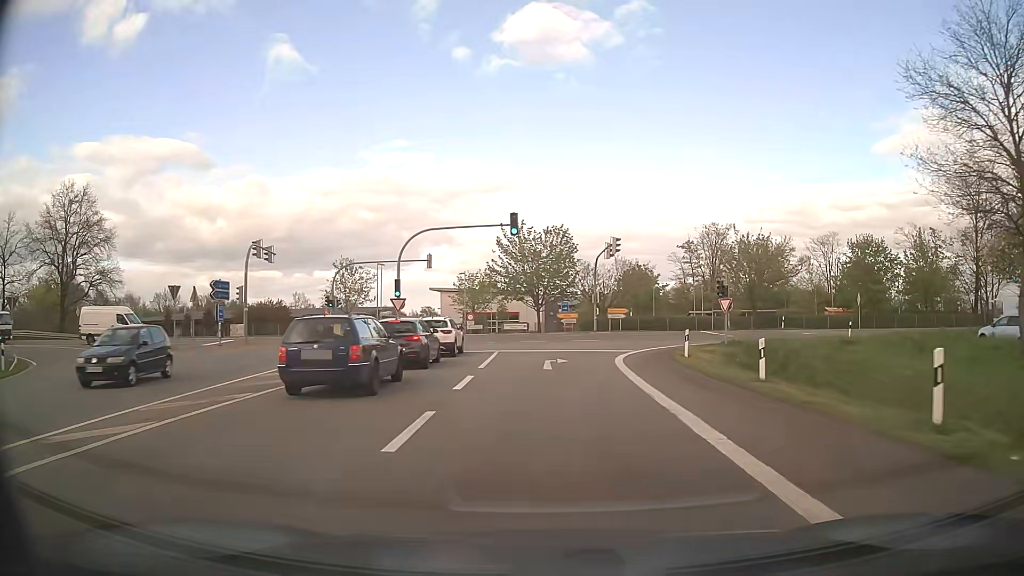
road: motorway_link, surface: asphalt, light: Day
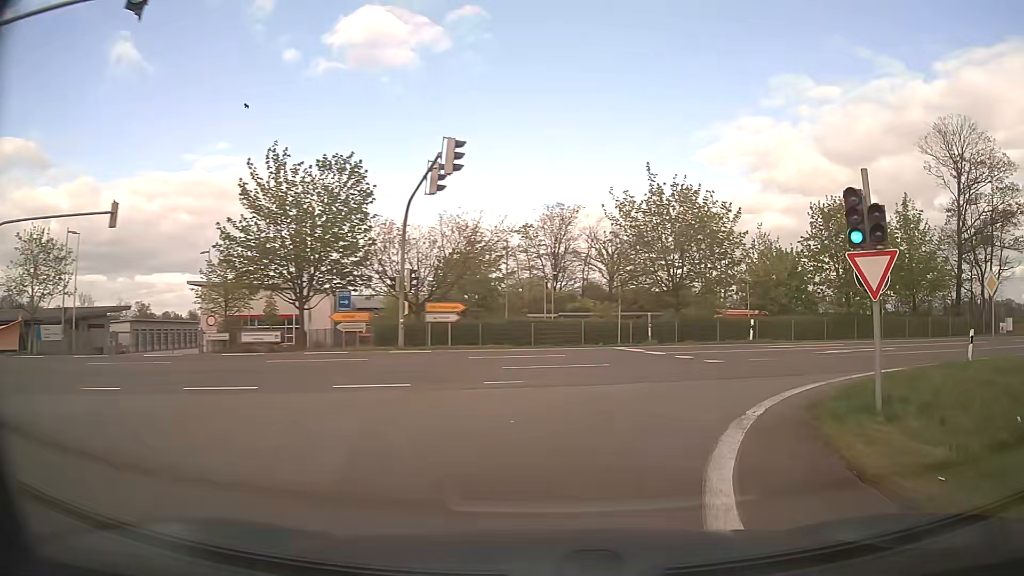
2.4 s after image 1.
(+1.9, +25.9) m; +16°
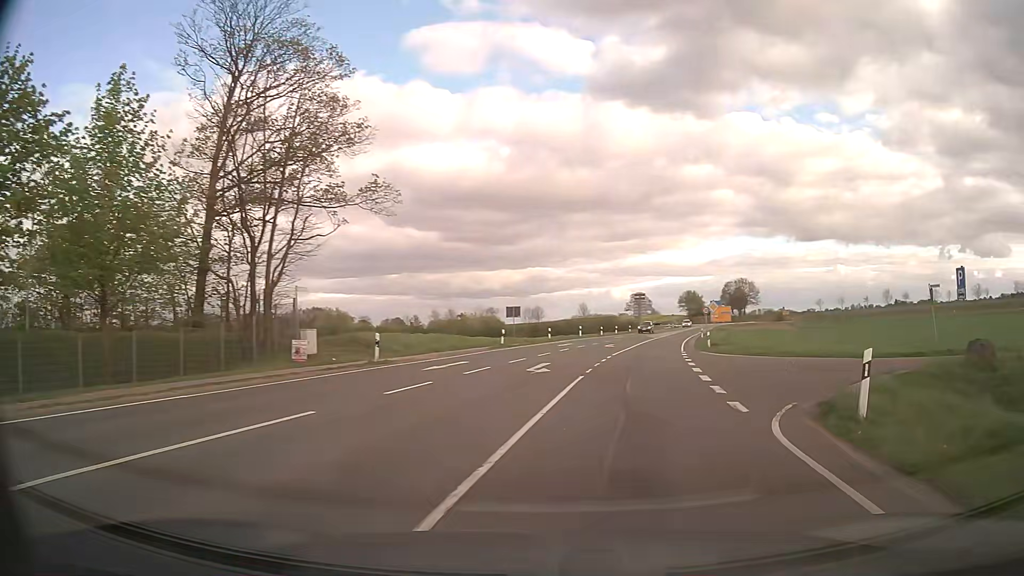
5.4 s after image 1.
(+14.4, +22.6) m; +66°
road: secondary
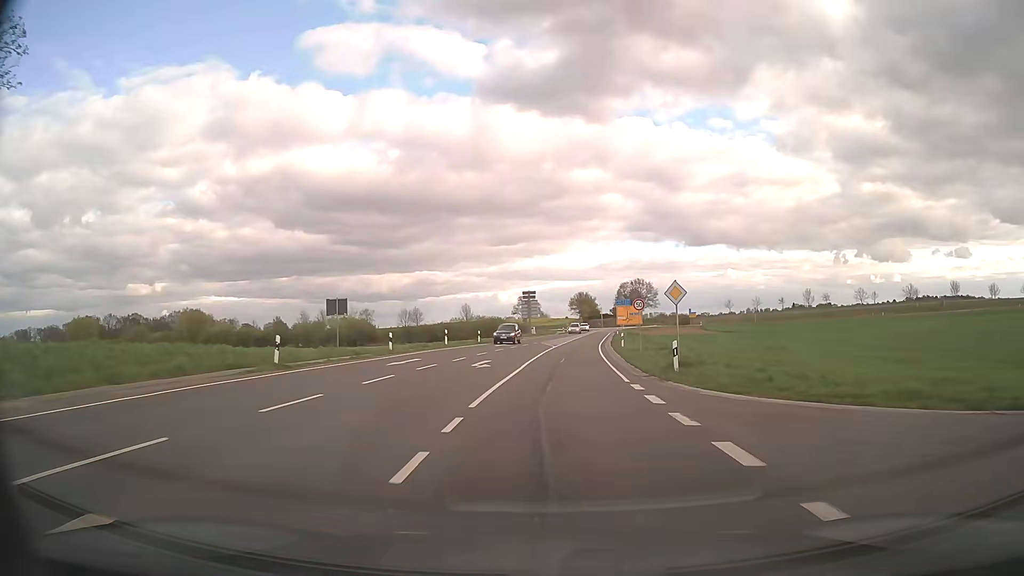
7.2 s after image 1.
(+2.2, +20.4) m; +9°
(0, +10) (0, +20) (+1, +30) (+2, +40) (+3, +50) (+3, +60) (+4, +70) (+5, +80) (+6, +90) (+8, +100) m
